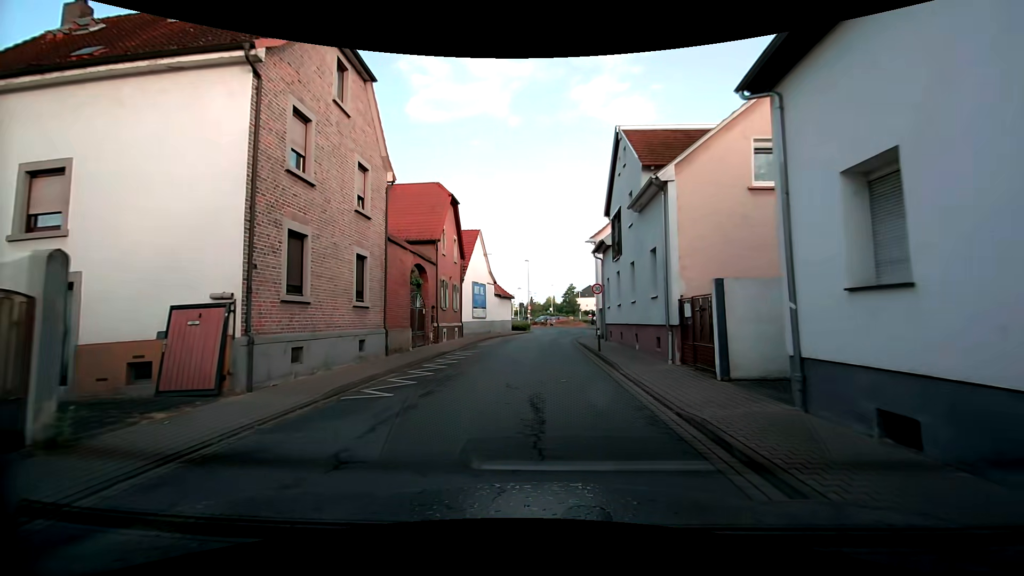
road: tertiary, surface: asphalt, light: Day
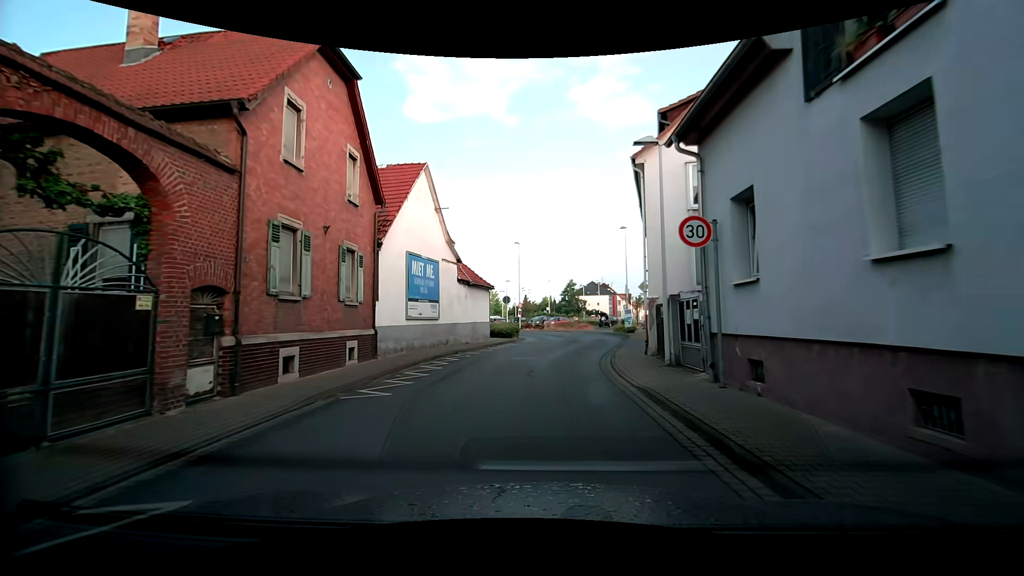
(-0.1, +17.8) m; 0°
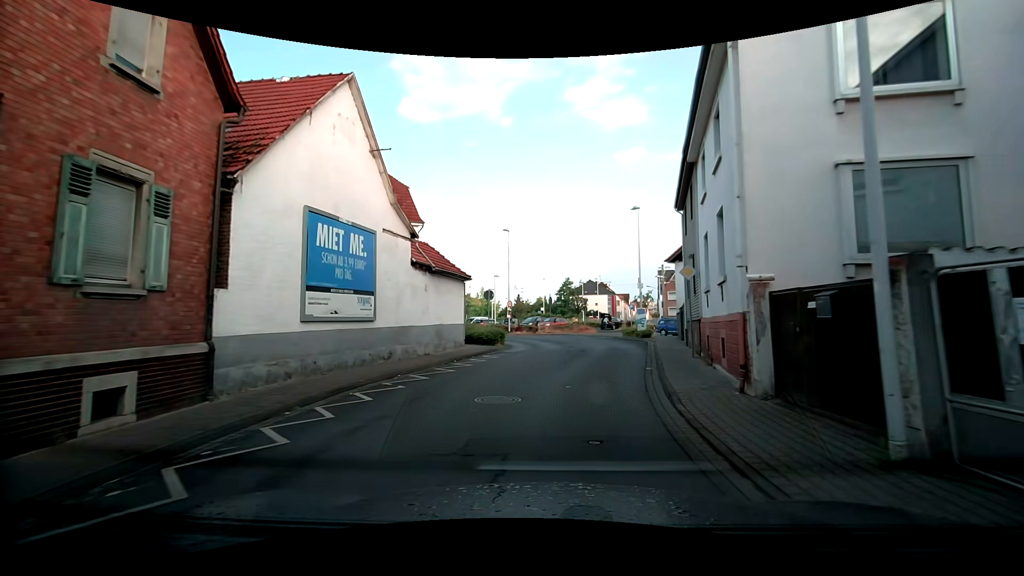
(+0.1, +8.6) m; +1°
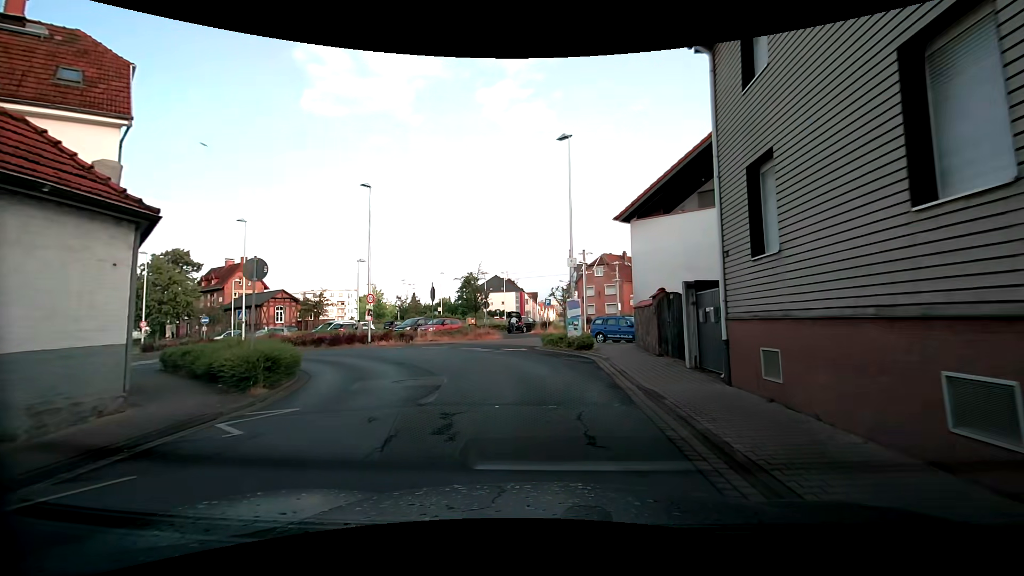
(+1.5, +15.4) m; +10°
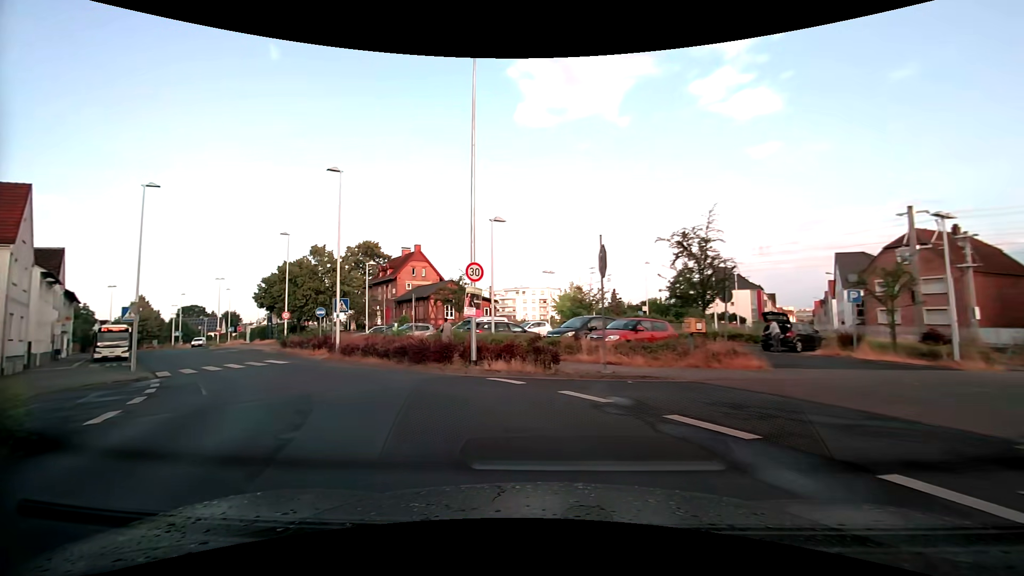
(-1.5, +17.1) m; -22°
(-2, +10) (-8, +18) (-14, +26) (-21, +33) (-28, +40) (-34, +48) (-41, +55) (-47, +63) (-53, +71) (-56, +81) m
